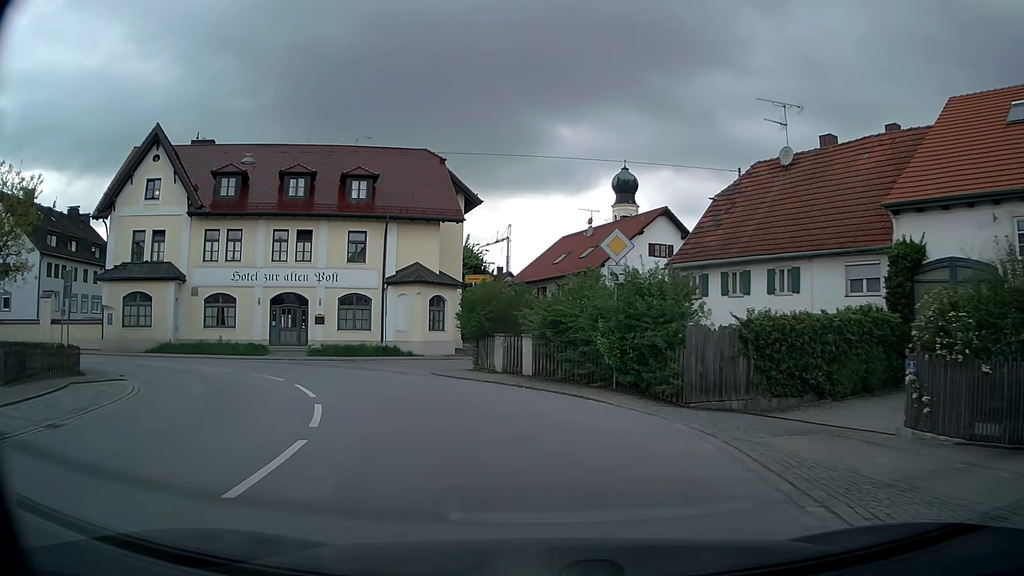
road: secondary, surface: asphalt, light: Day
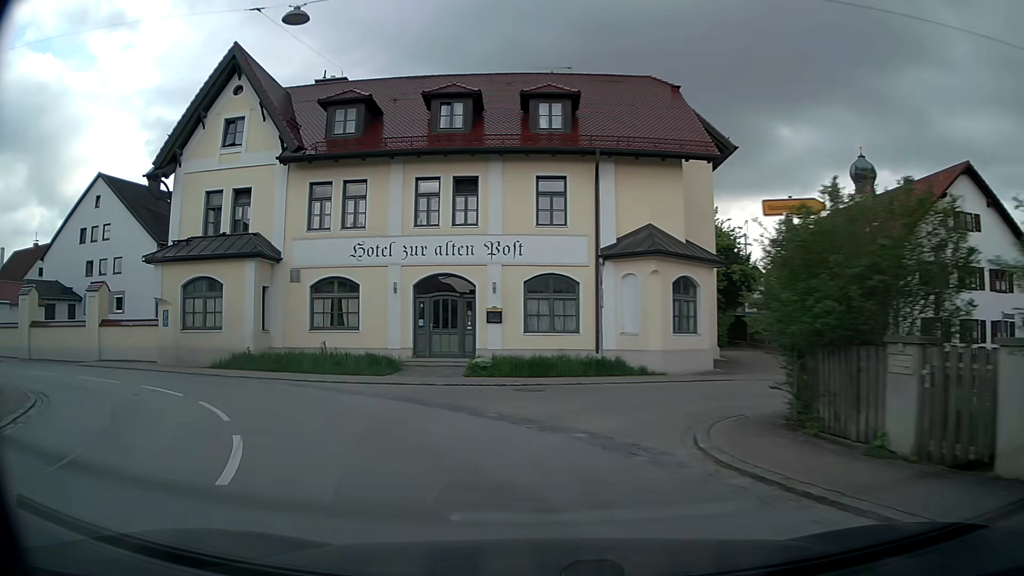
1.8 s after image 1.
(-1.9, +13.8) m; -19°
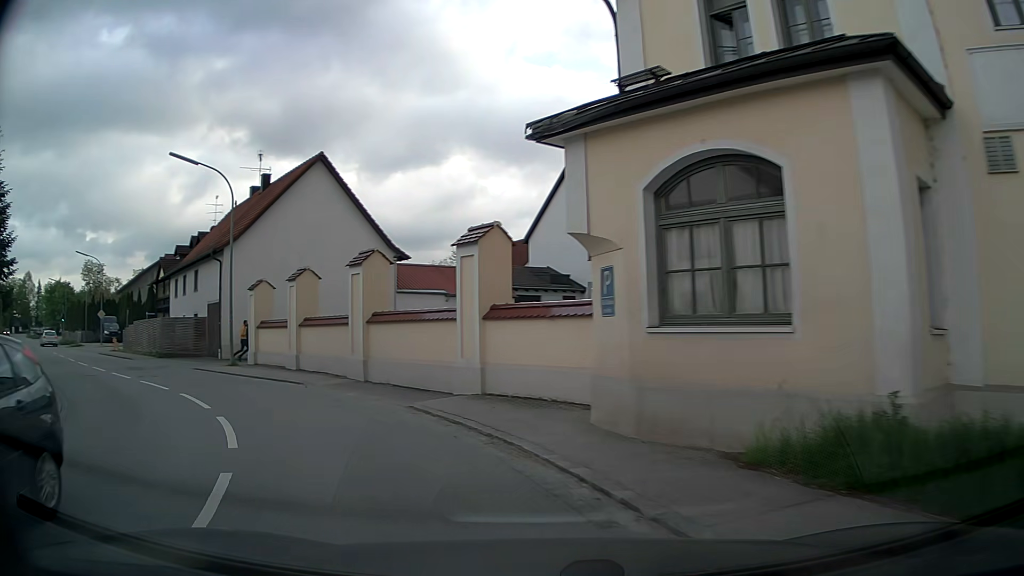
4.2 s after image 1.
(-6.4, +15.6) m; -49°
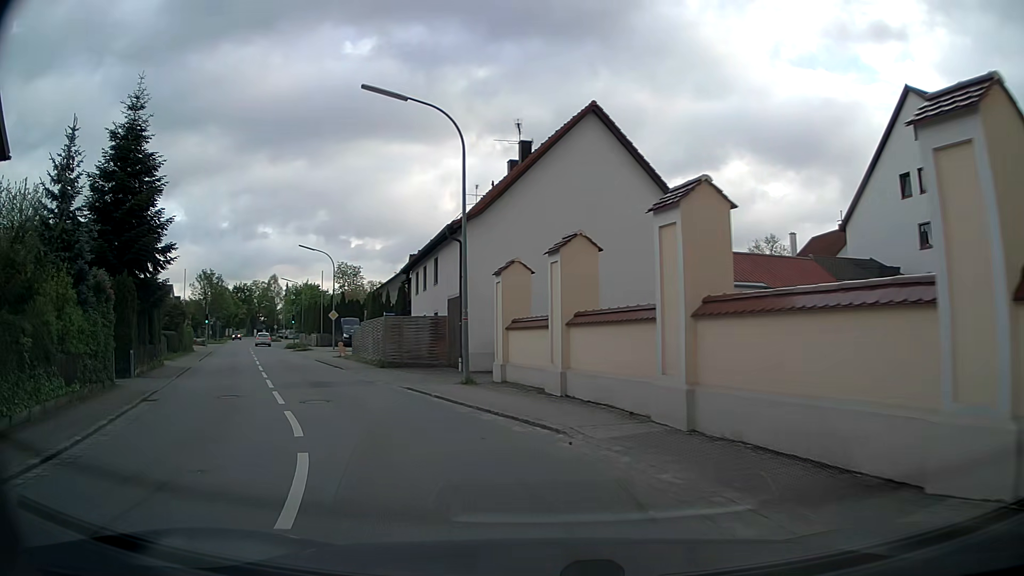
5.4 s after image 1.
(-2.1, +8.1) m; -26°
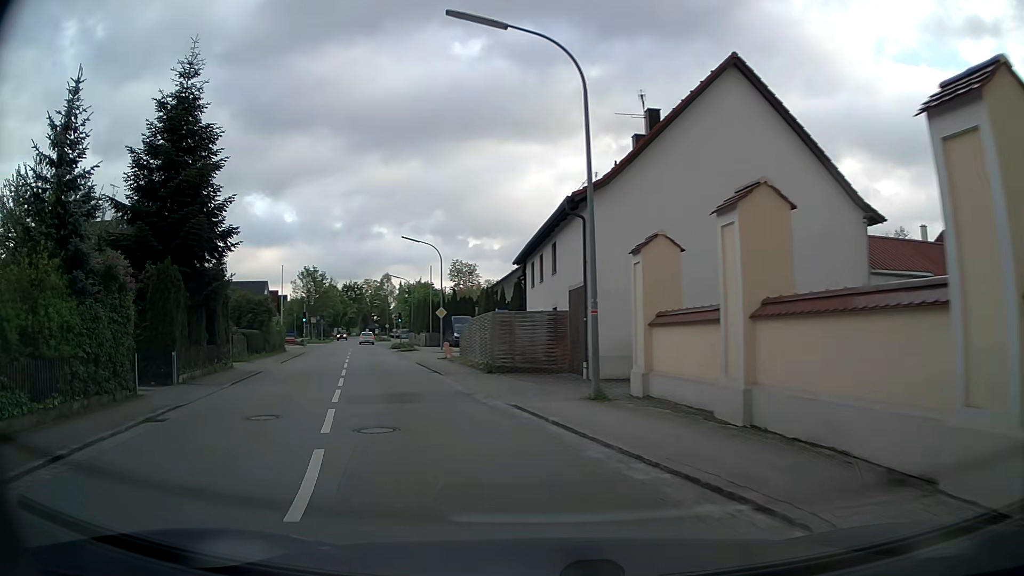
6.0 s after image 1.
(-0.3, +4.6) m; -9°
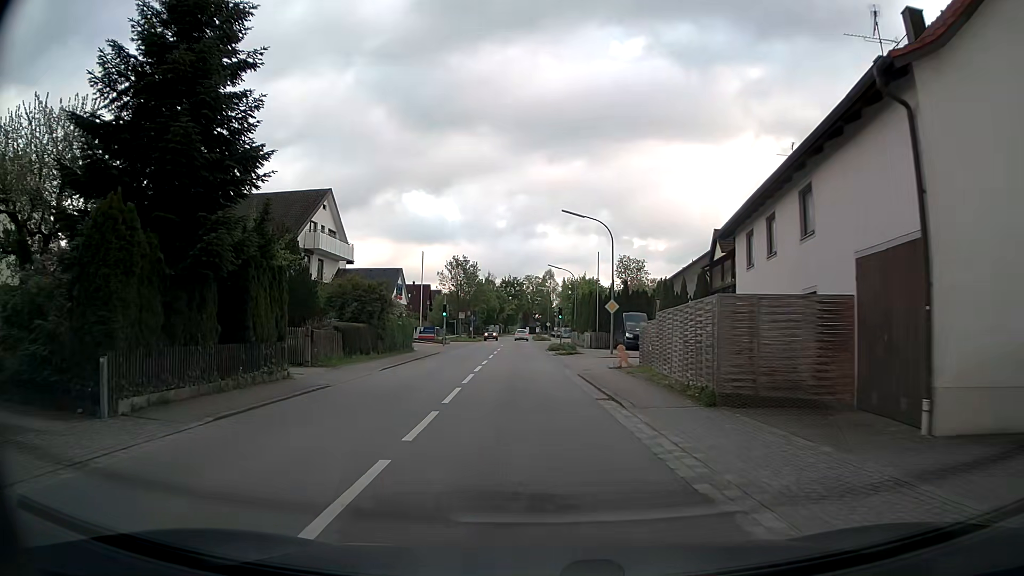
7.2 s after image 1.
(-1.5, +10.1) m; -14°
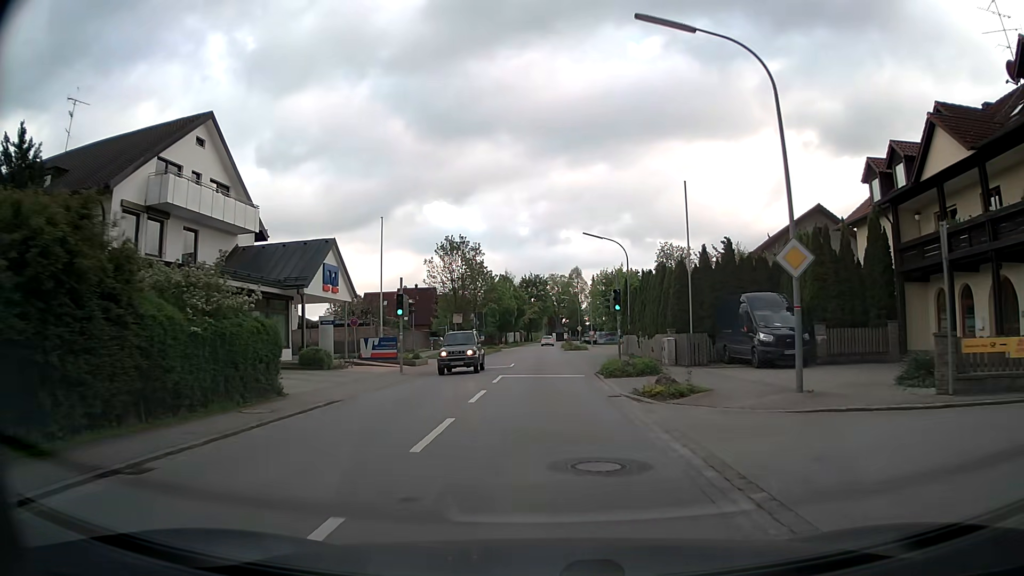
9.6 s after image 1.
(-0.7, +24.7) m; -3°
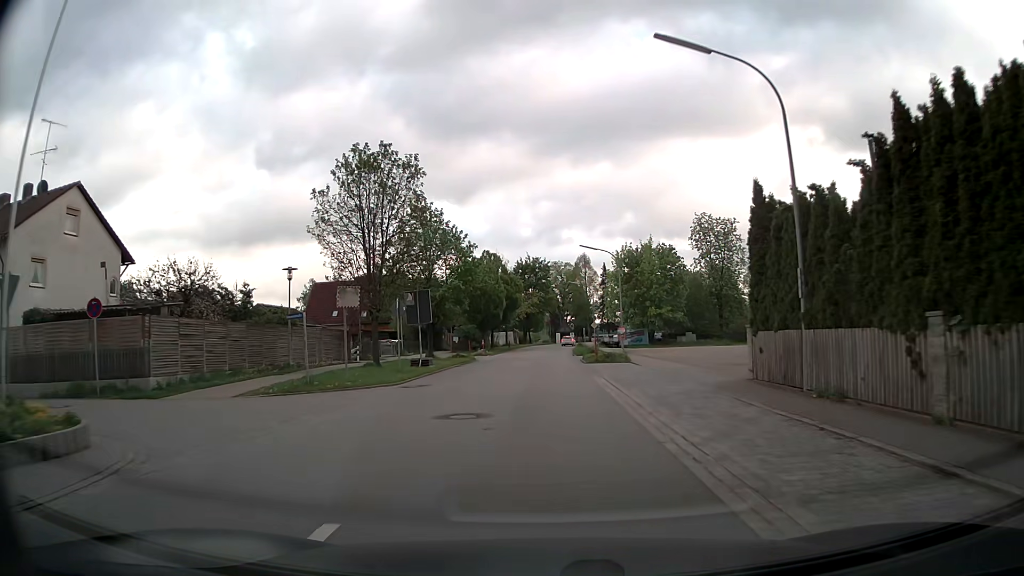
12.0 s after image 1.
(+0.1, +29.7) m; 0°
(0, +10) (0, +20) (0, +30) (0, +40) (0, +50) (0, +60) (+1, +70) (+1, +80) (+2, +90) (+4, +100) m
